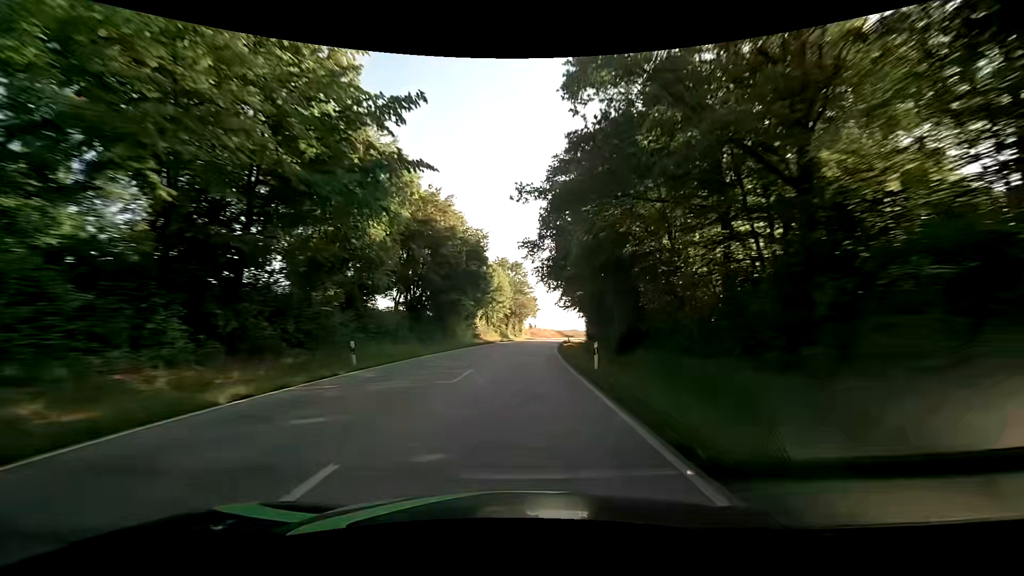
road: secondary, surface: asphalt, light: Day
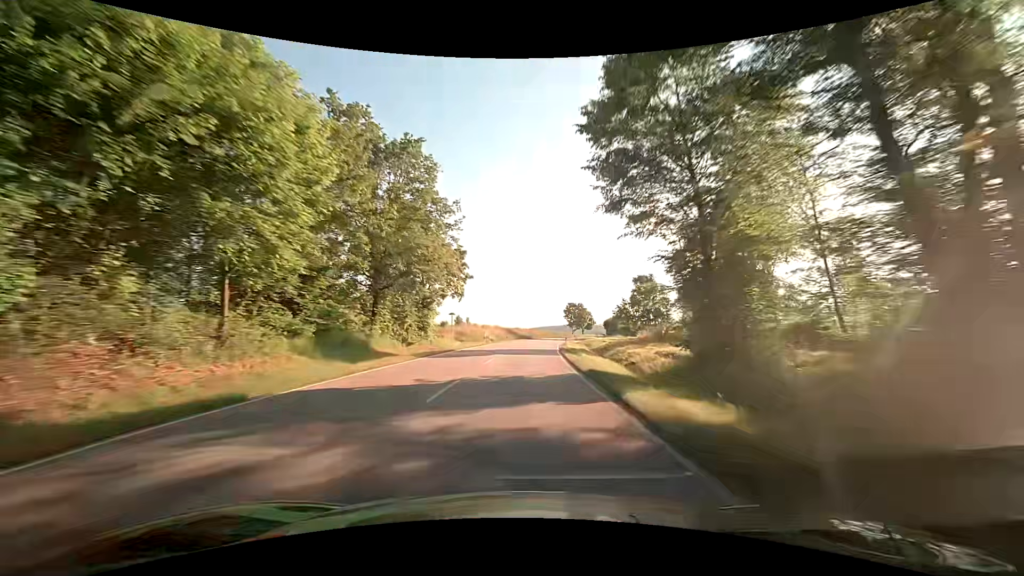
(+3.3, +63.5) m; +6°
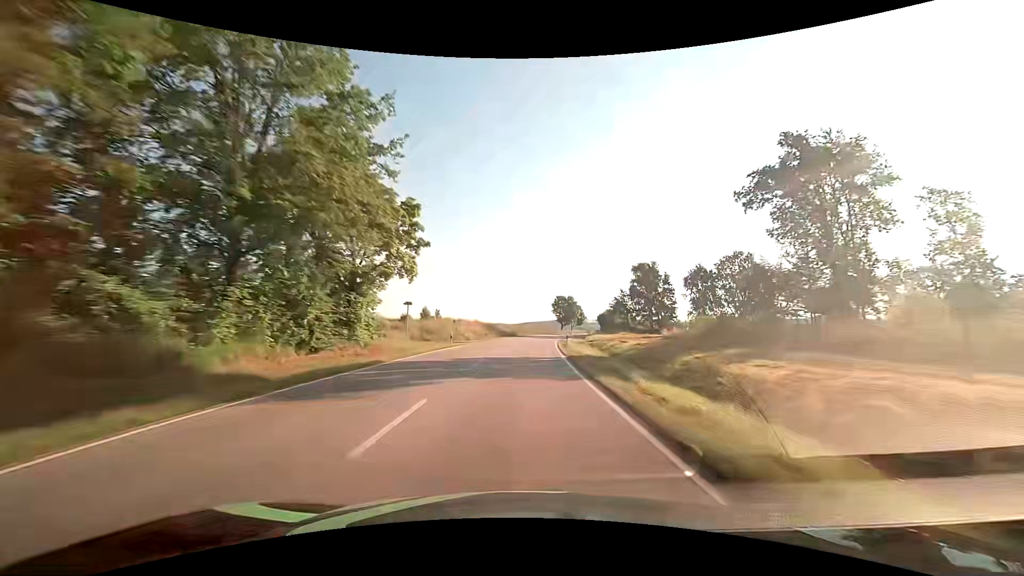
(+0.3, +15.9) m; +2°
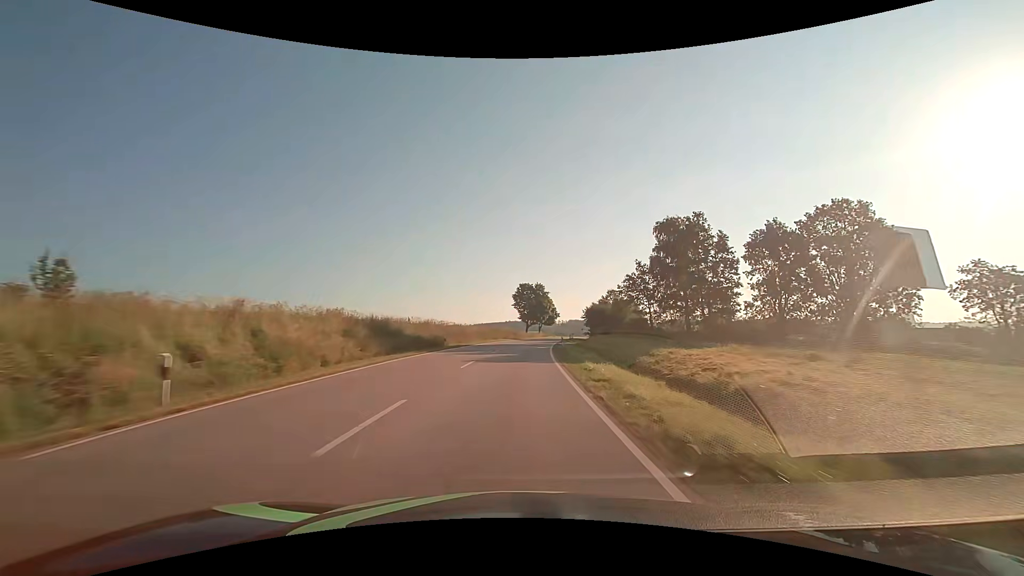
(+2.4, +47.6) m; +5°
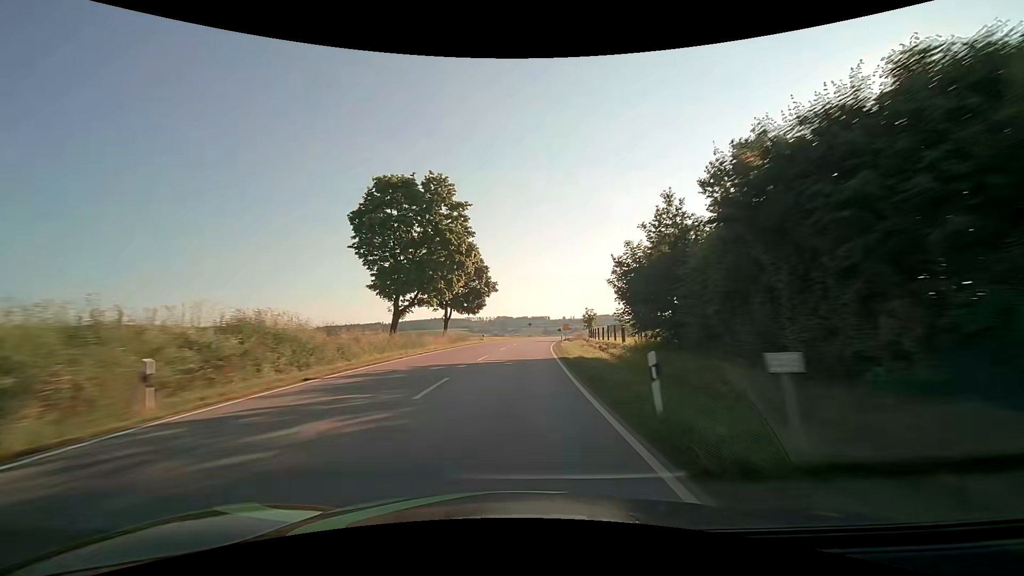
(+5.5, +79.2) m; +8°
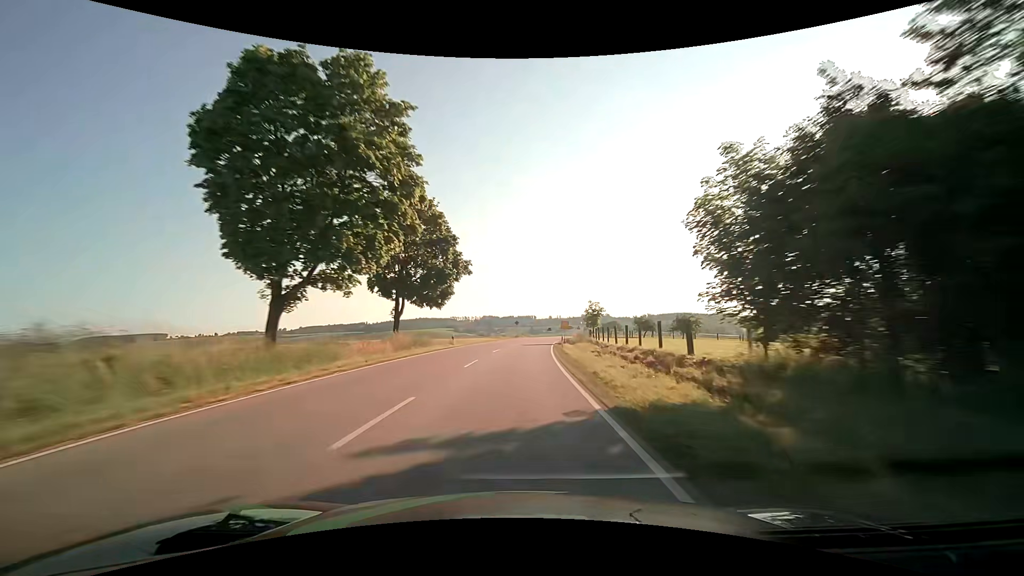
(+0.2, +15.9) m; +2°
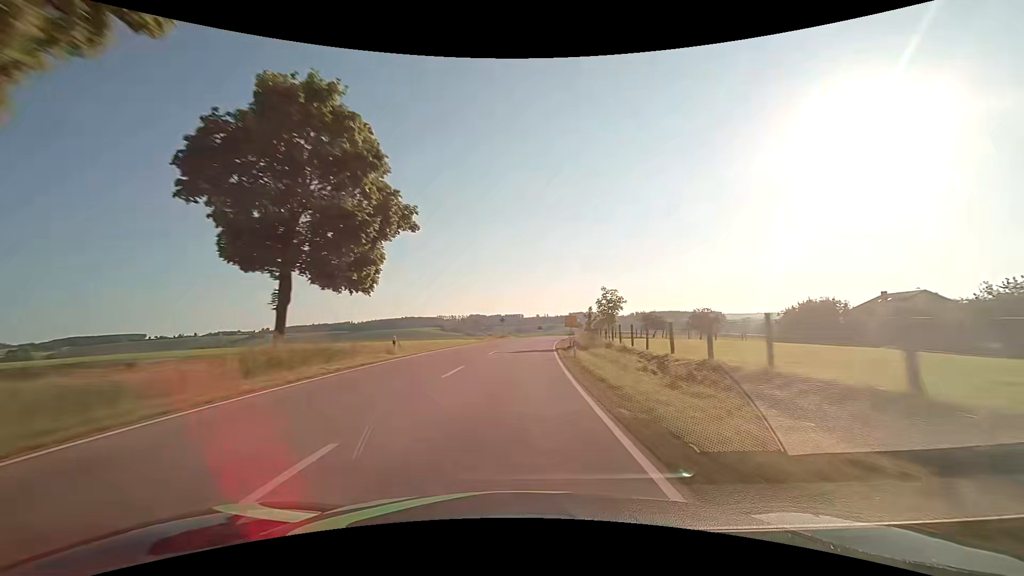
(+0.2, +15.9) m; +1°
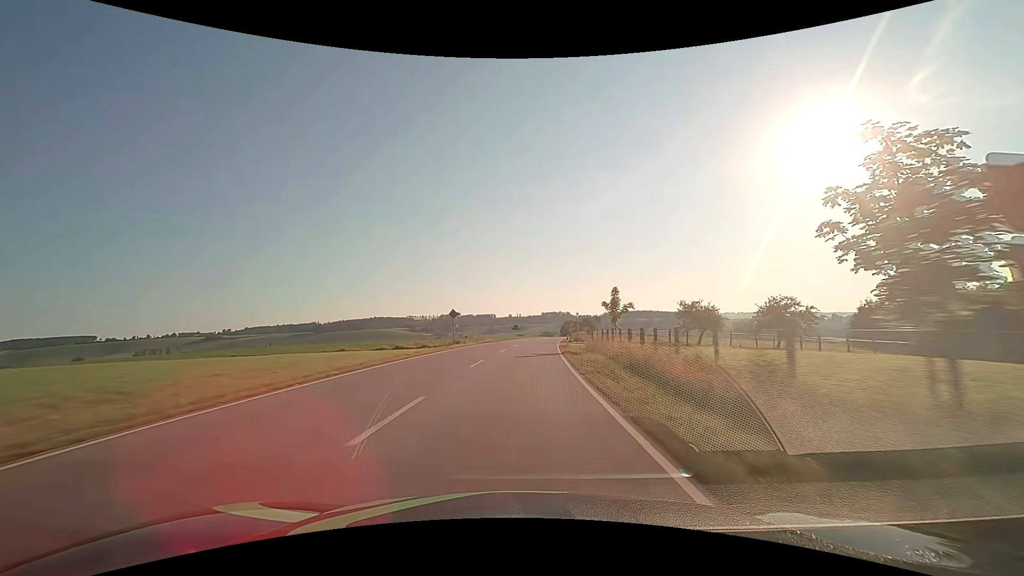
(+0.9, +31.8) m; +3°
(0, +10) (0, +20) (+1, +30) (+2, +40) (+2, +50) (+3, +60) (+4, +70) (+6, +80) (+7, +90) (+8, +100) m
